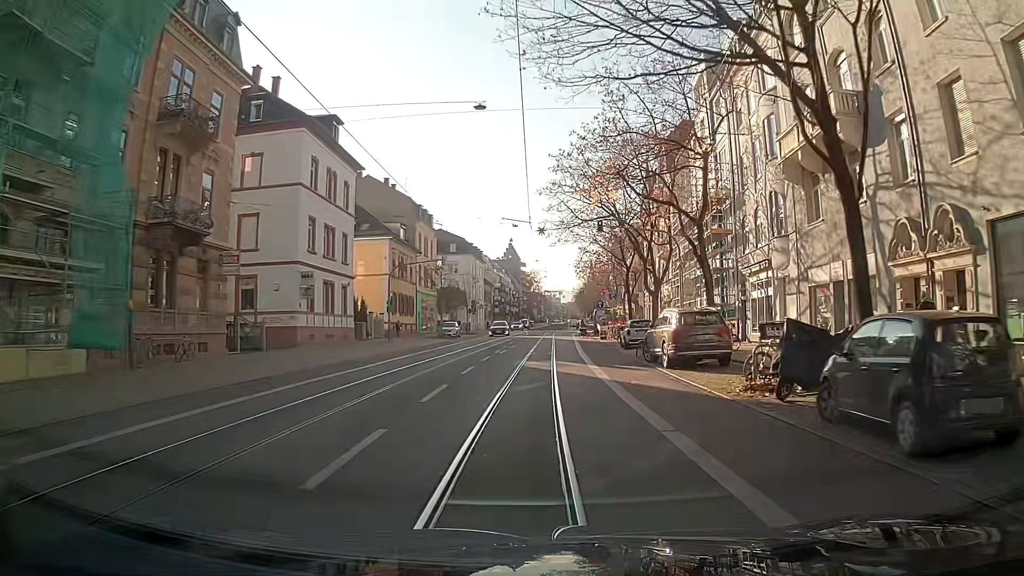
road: primary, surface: asphalt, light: Day
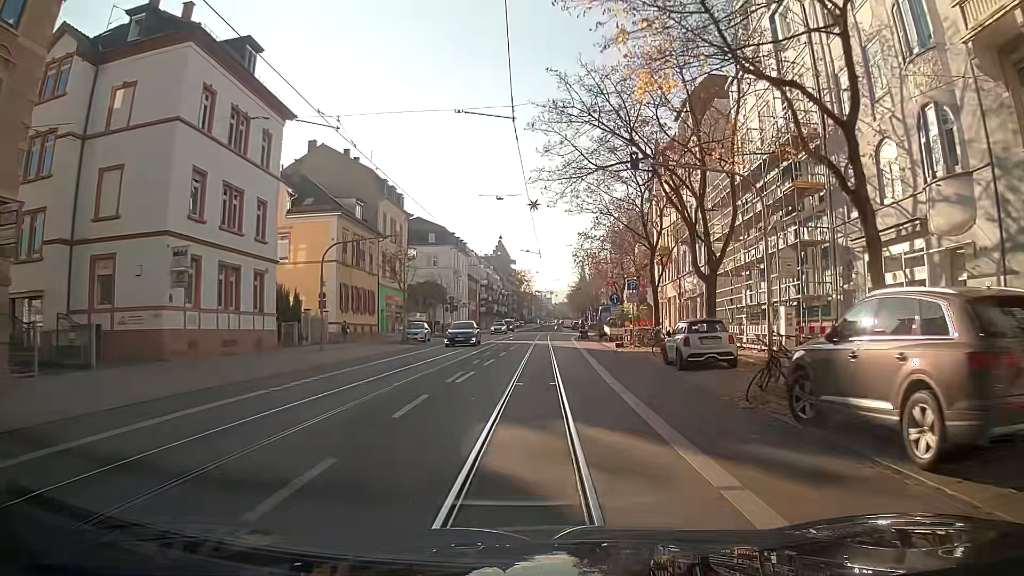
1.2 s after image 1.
(0.0, +14.0) m; 0°
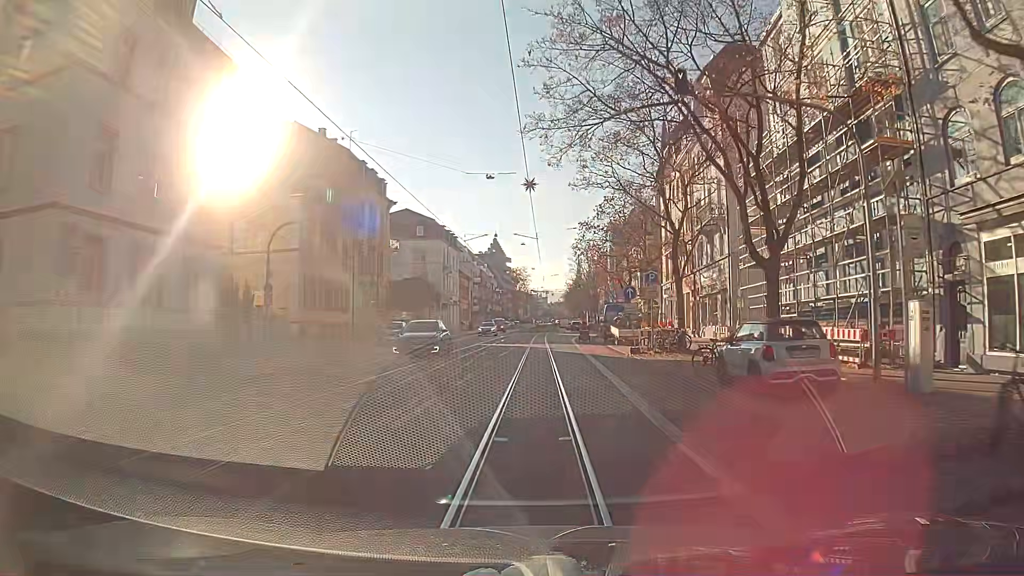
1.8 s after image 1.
(0.0, +7.0) m; 0°
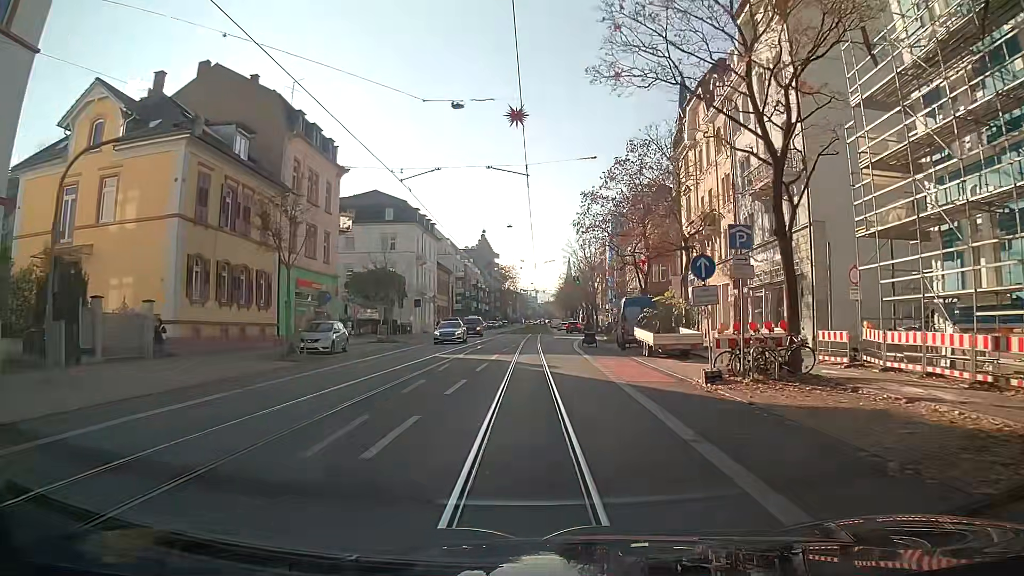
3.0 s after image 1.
(+0.1, +13.9) m; +1°
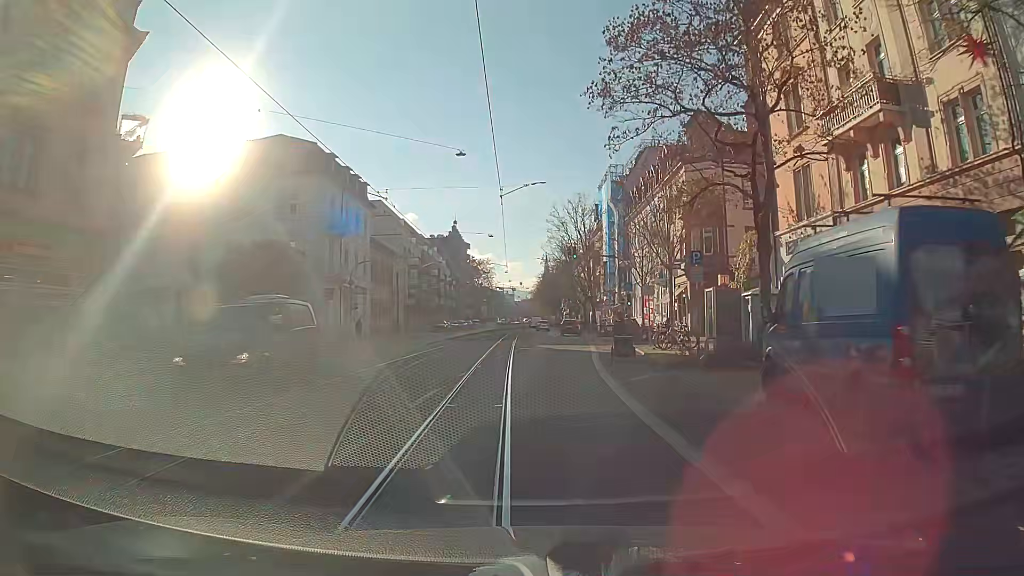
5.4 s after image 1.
(+0.4, +26.8) m; +2°
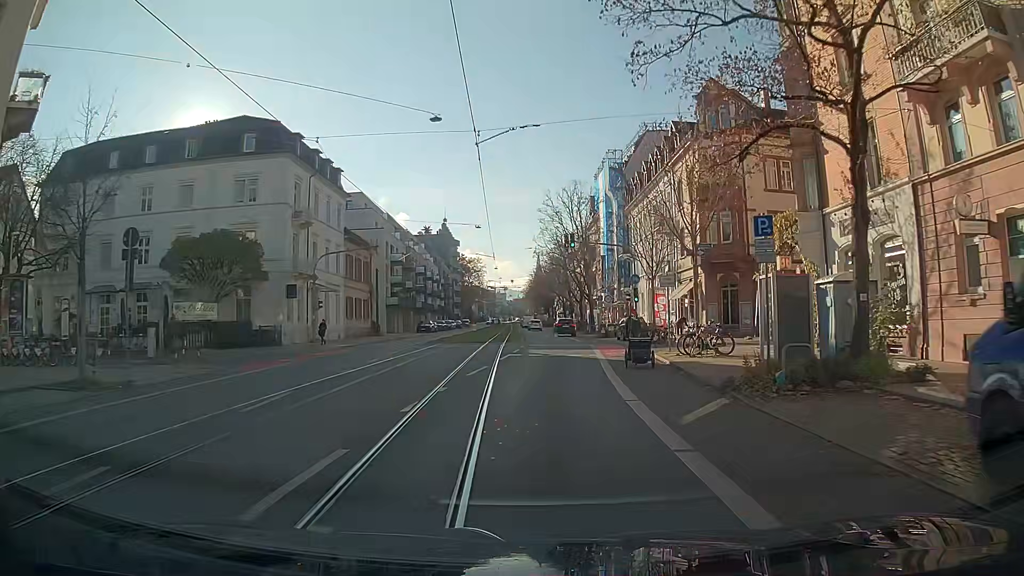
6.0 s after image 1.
(0.0, +6.4) m; +1°
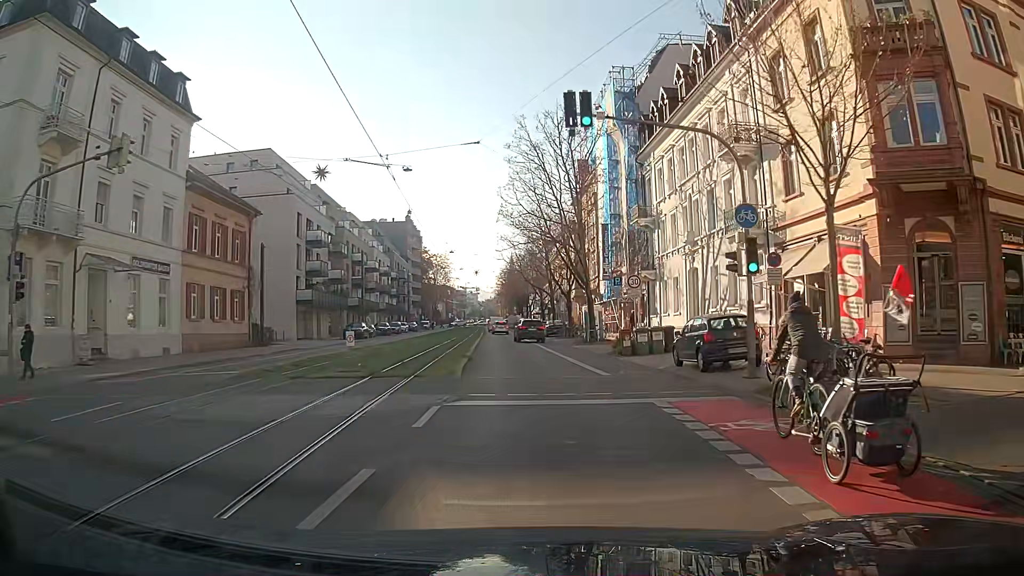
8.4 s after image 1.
(+0.3, +24.7) m; +1°
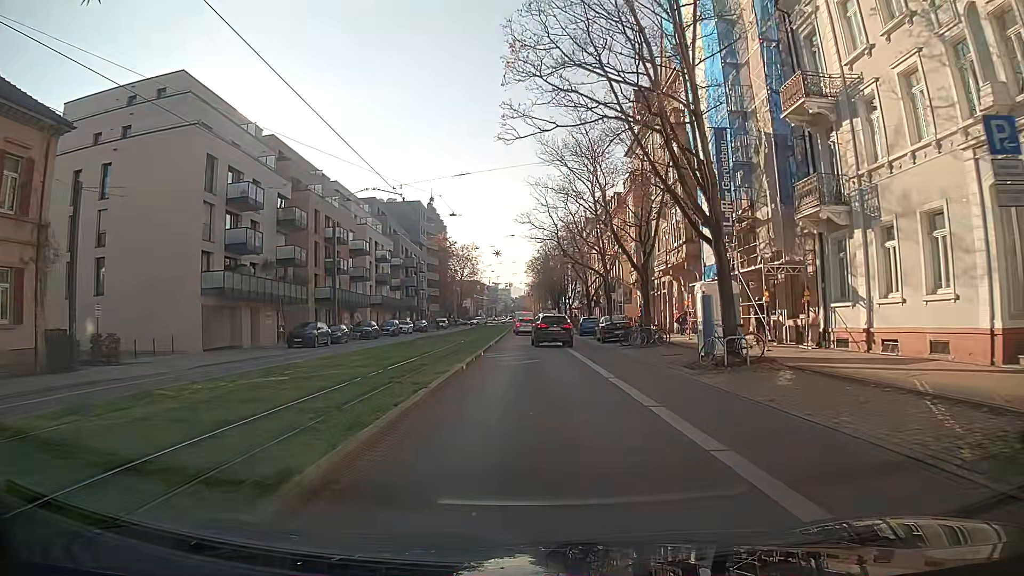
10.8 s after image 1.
(-0.5, +23.9) m; -3°
